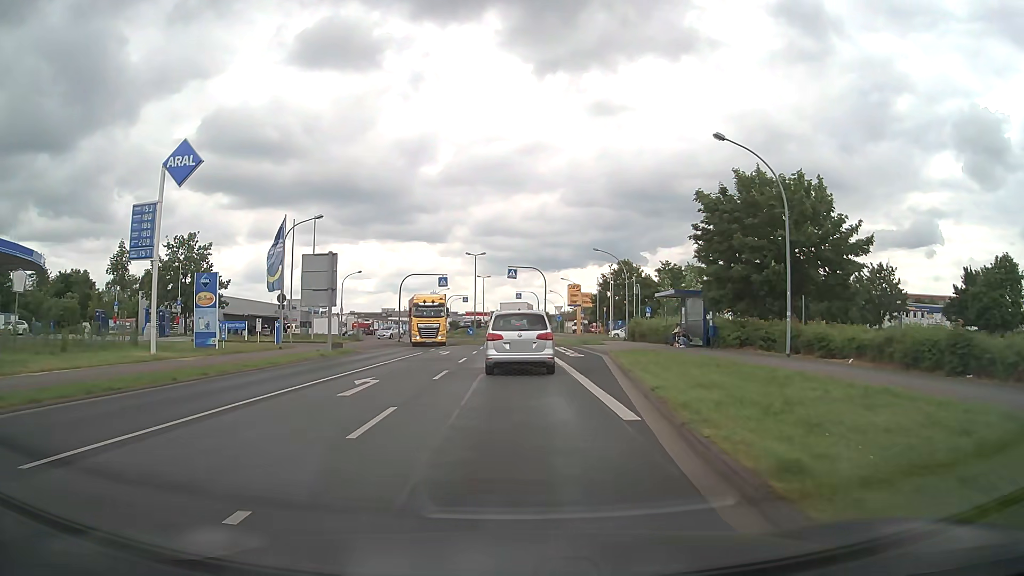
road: tertiary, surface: asphalt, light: Day
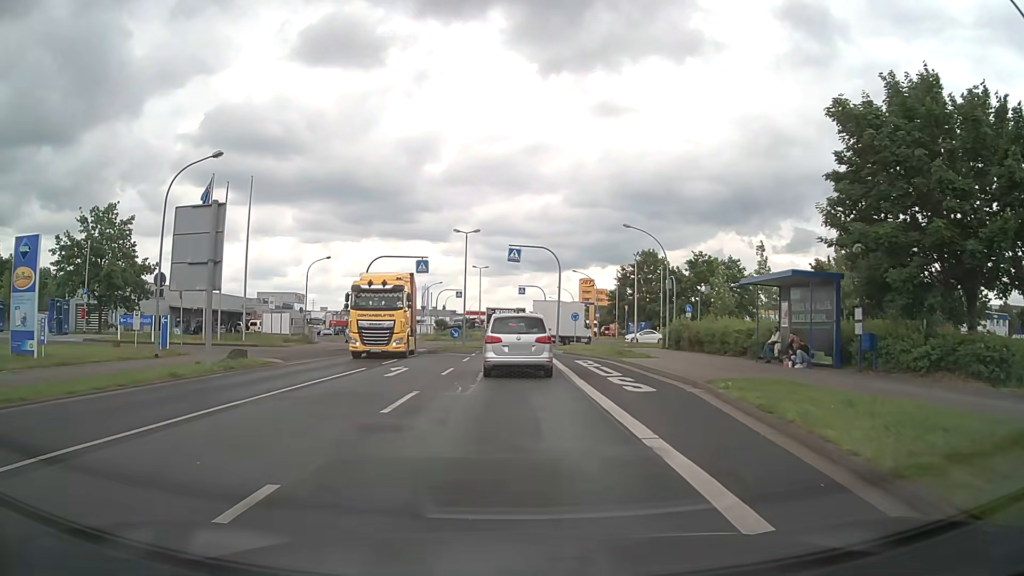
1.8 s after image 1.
(-0.1, +14.6) m; 0°
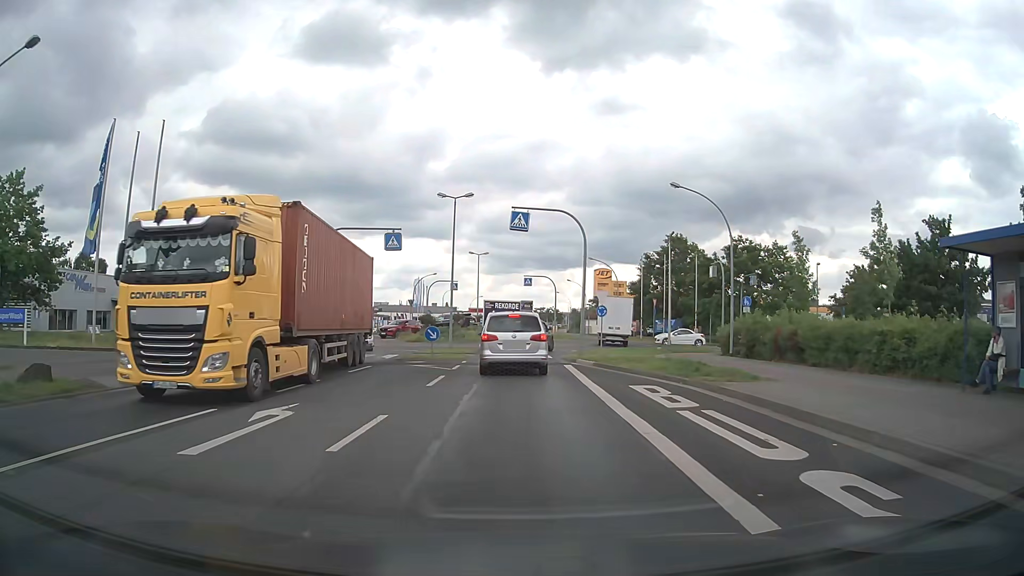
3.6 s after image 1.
(0.0, +12.1) m; 0°
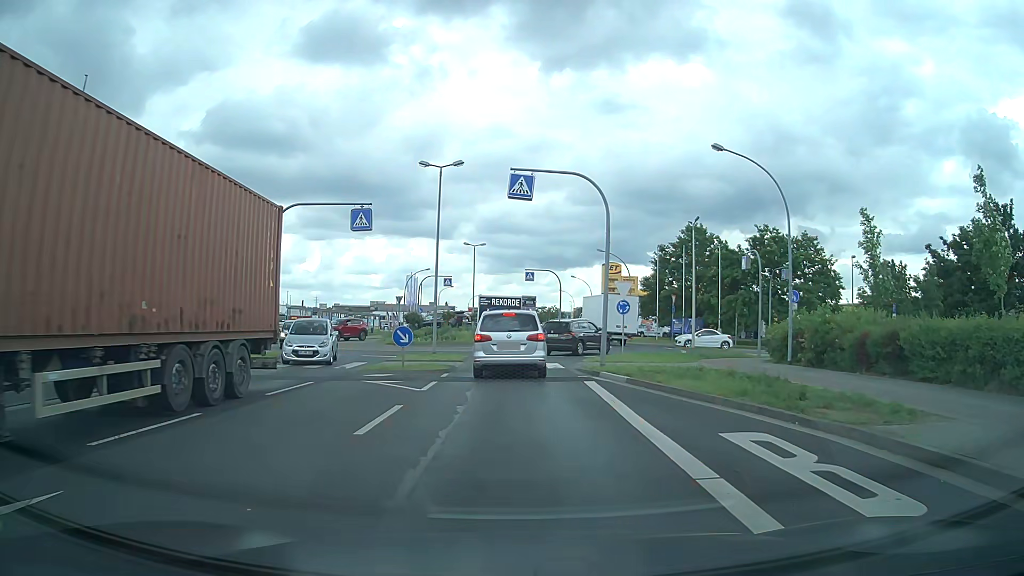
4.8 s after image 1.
(-0.1, +6.7) m; 0°
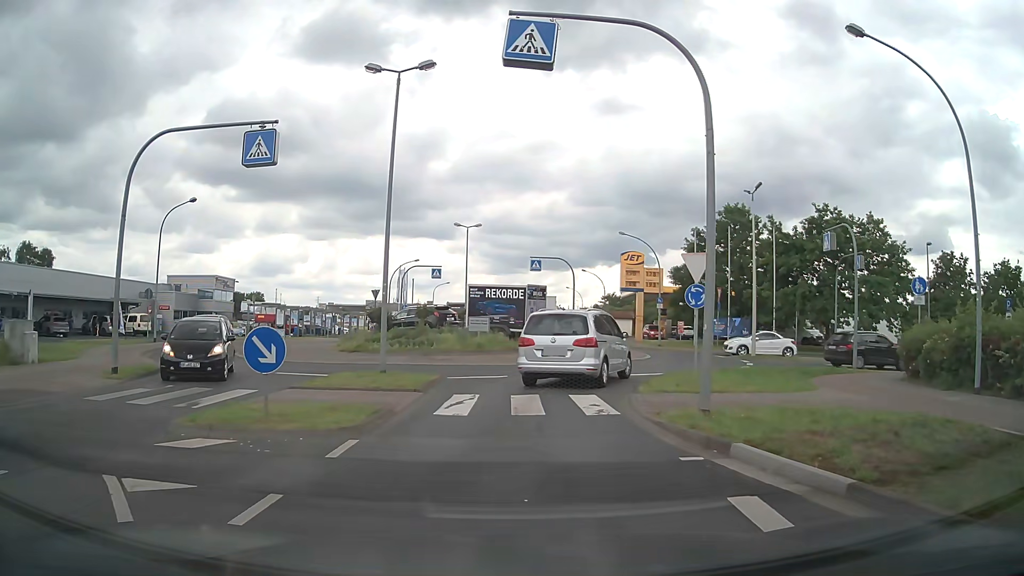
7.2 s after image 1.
(-0.1, +10.9) m; 0°
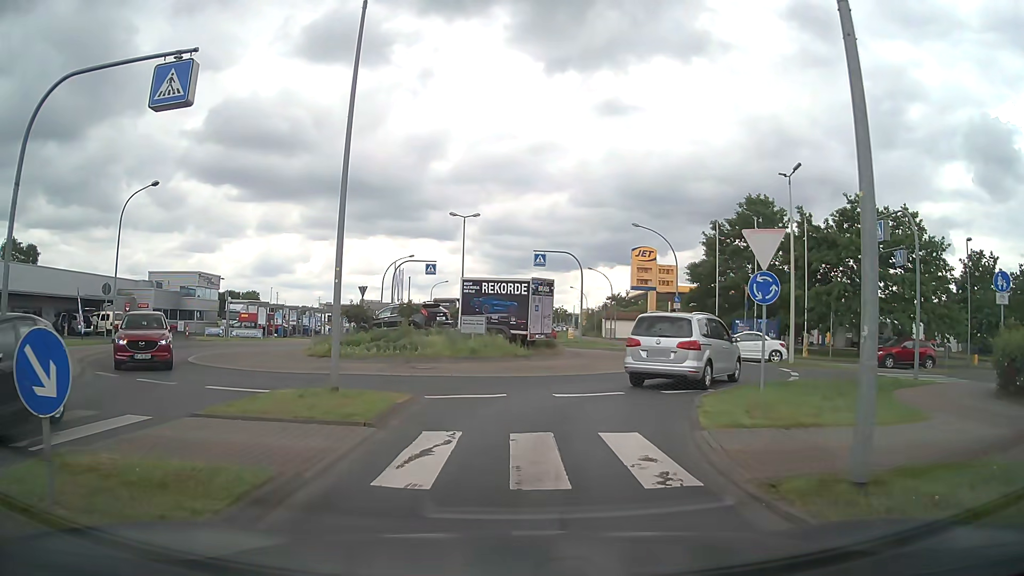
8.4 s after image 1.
(0.0, +4.5) m; -1°
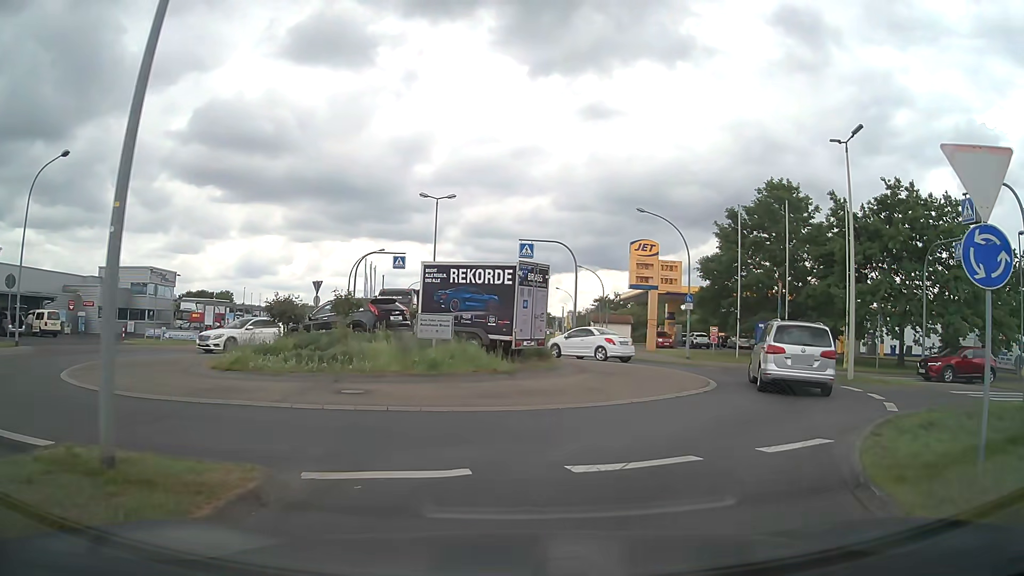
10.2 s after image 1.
(0.0, +6.9) m; +2°
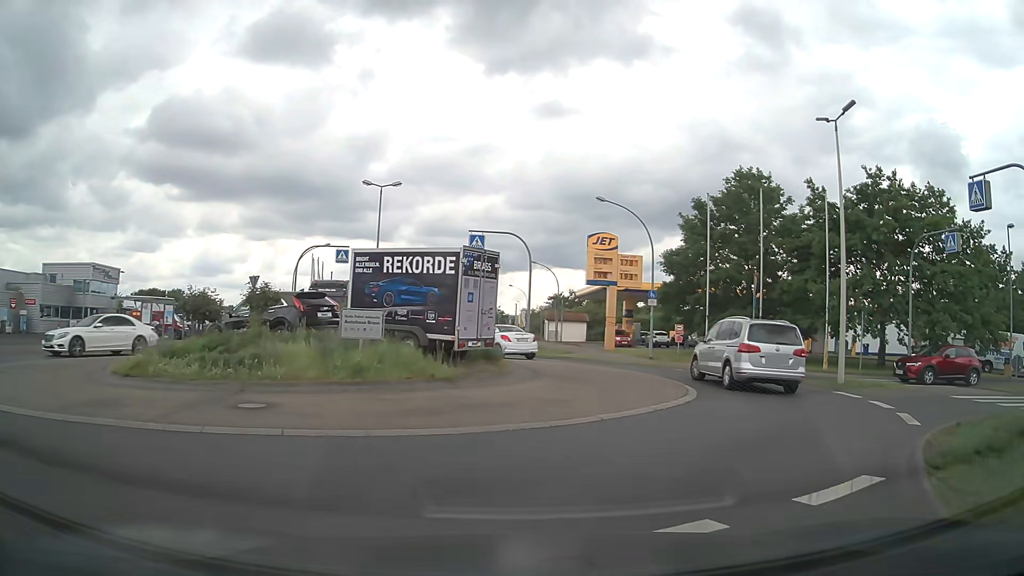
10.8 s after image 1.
(+0.1, +2.7) m; +4°
